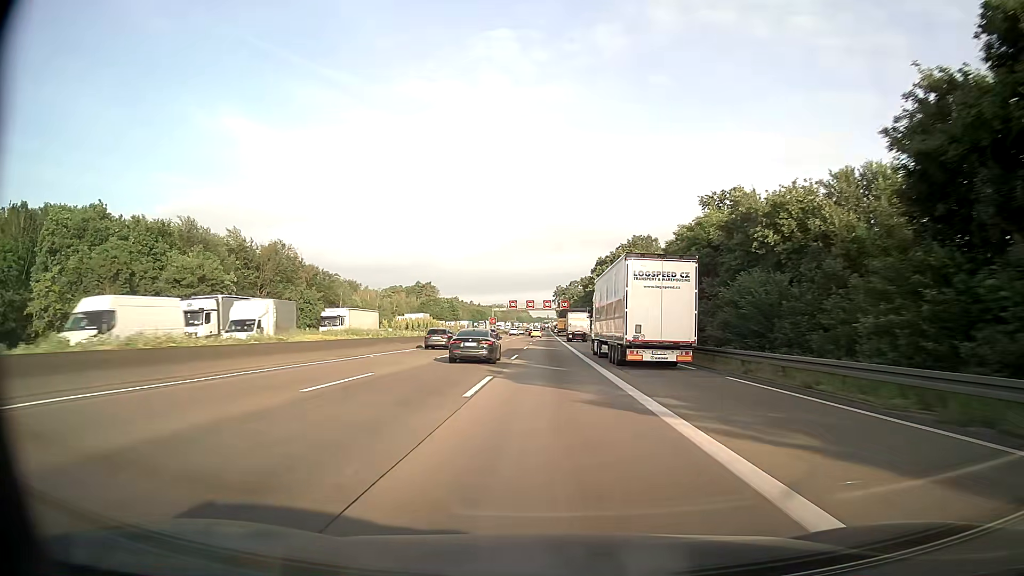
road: motorway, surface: asphalt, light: Day
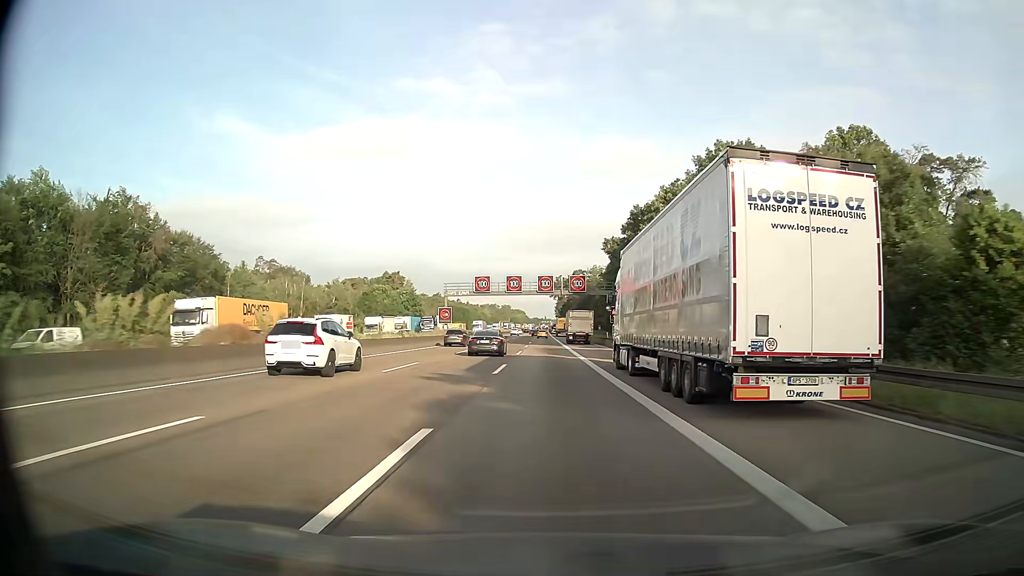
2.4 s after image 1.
(+0.1, +64.6) m; 0°
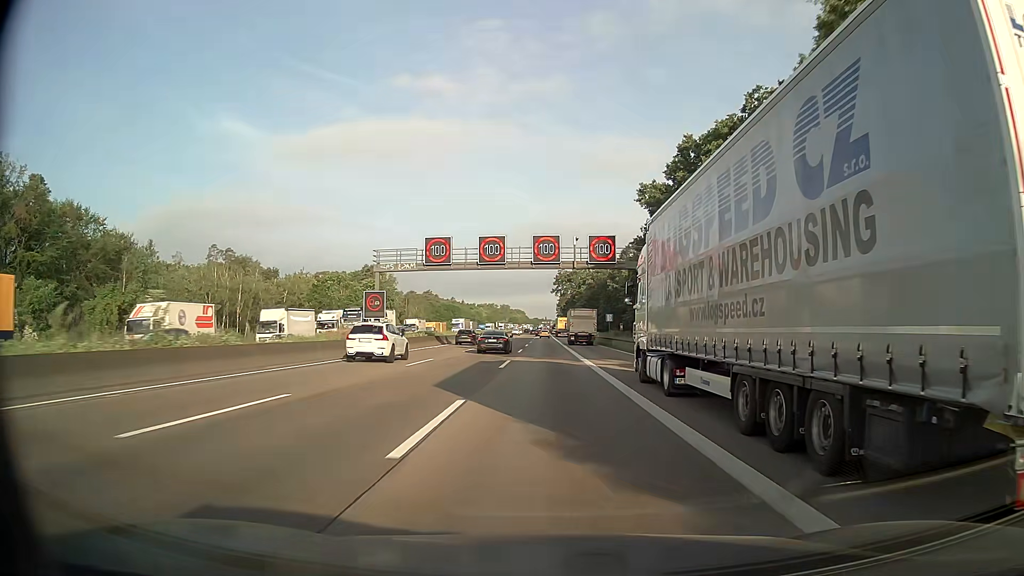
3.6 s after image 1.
(-0.1, +32.2) m; 0°
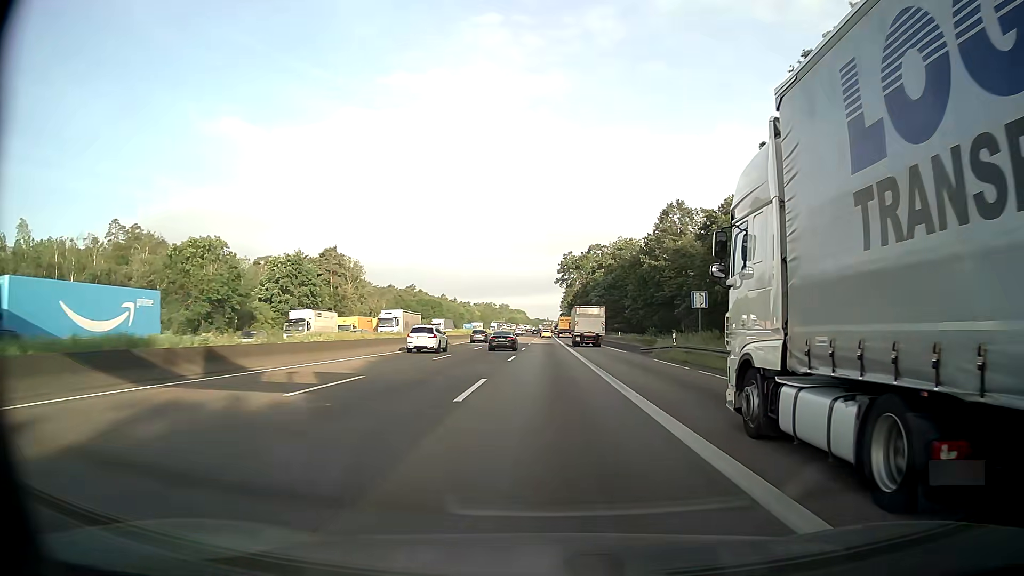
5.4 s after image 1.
(+0.1, +48.3) m; 0°
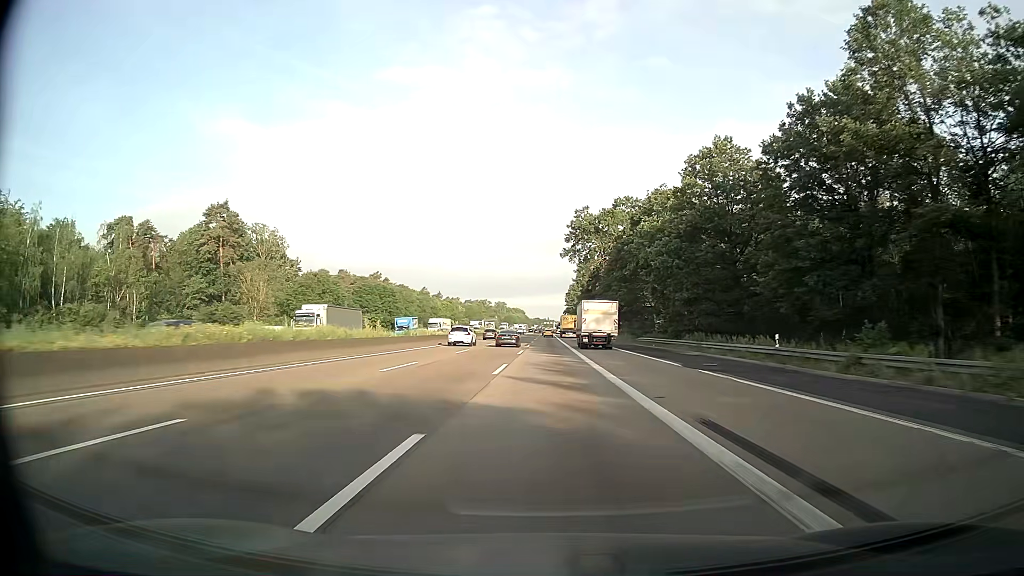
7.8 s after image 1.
(-0.2, +64.4) m; 0°
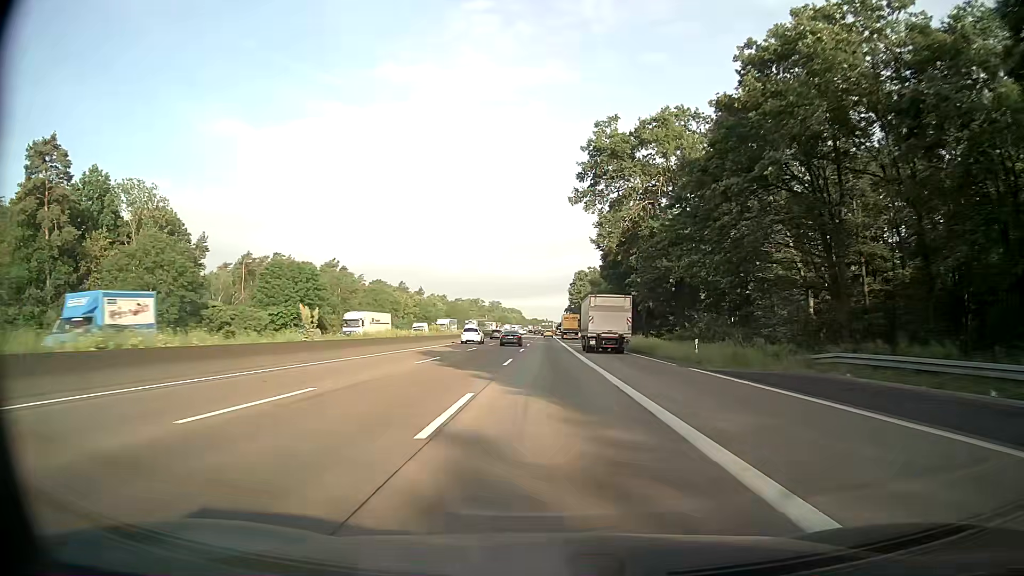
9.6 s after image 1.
(+0.1, +48.3) m; 0°
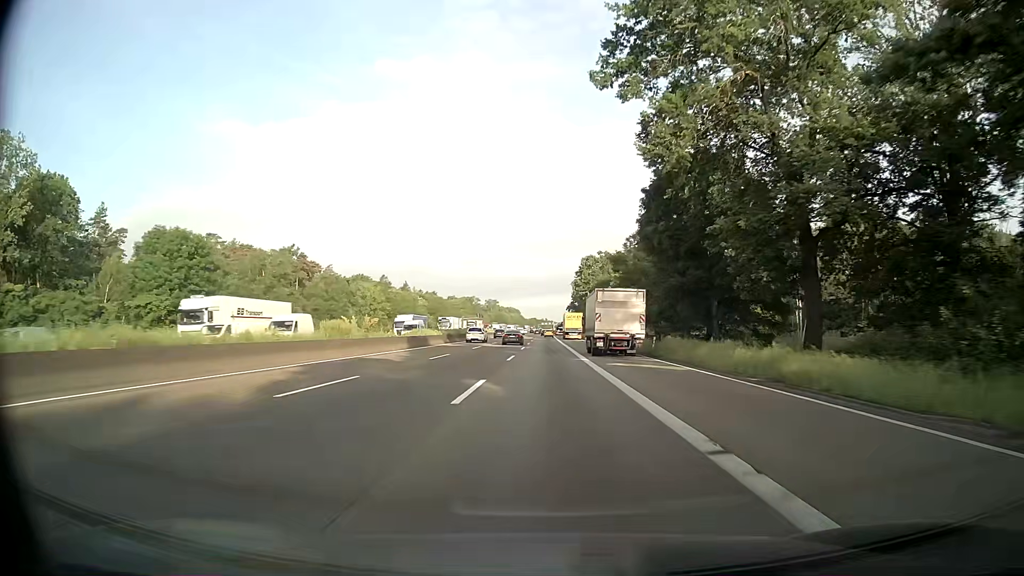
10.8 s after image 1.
(0.0, +32.2) m; 0°
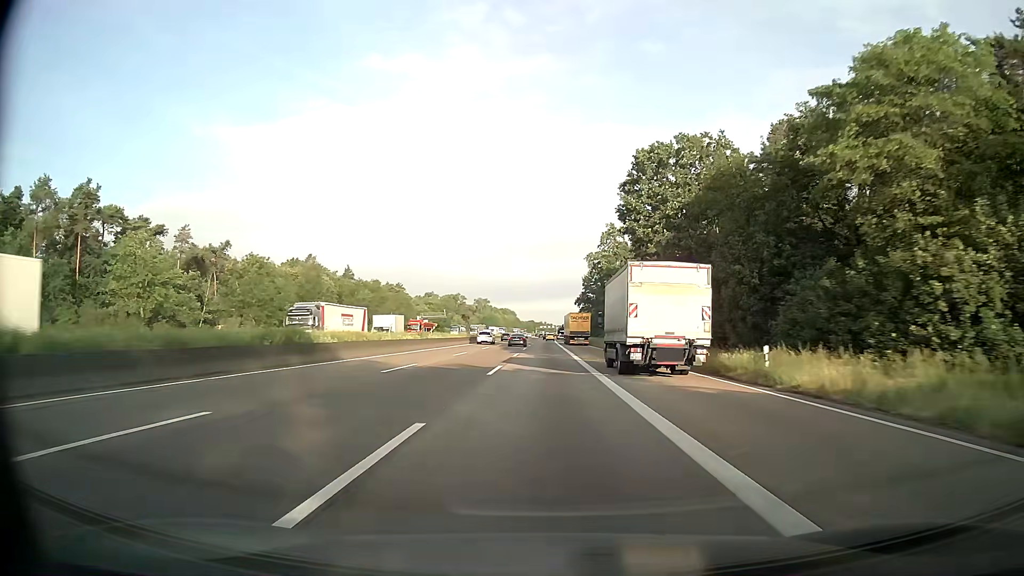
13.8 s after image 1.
(+0.3, +80.5) m; 0°
(0, +10) (0, +20) (0, +30) (0, +40) (0, +50) (0, +60) (0, +70) (0, +80) (0, +90) (0, +100) m
